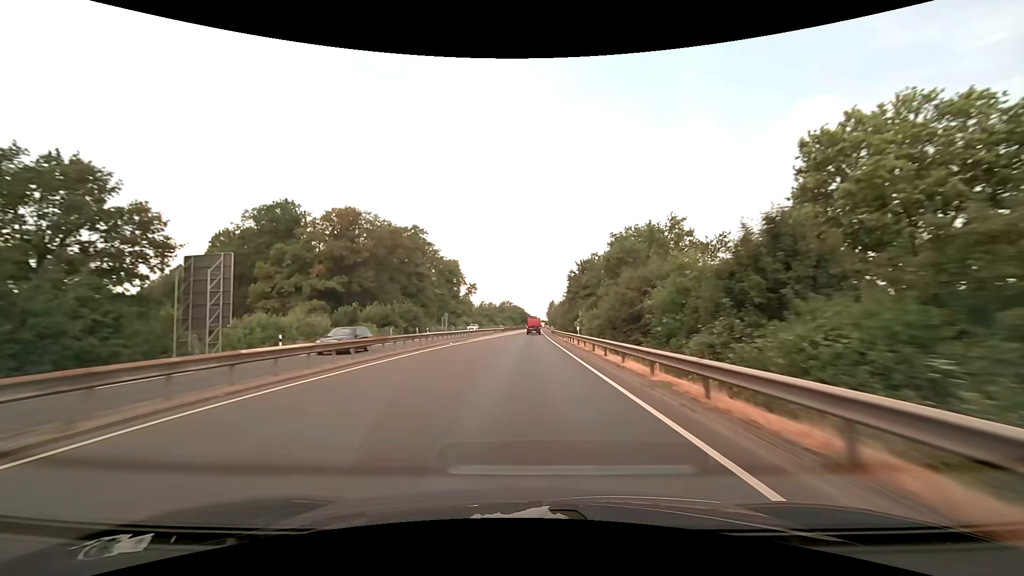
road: trunk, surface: asphalt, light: Day
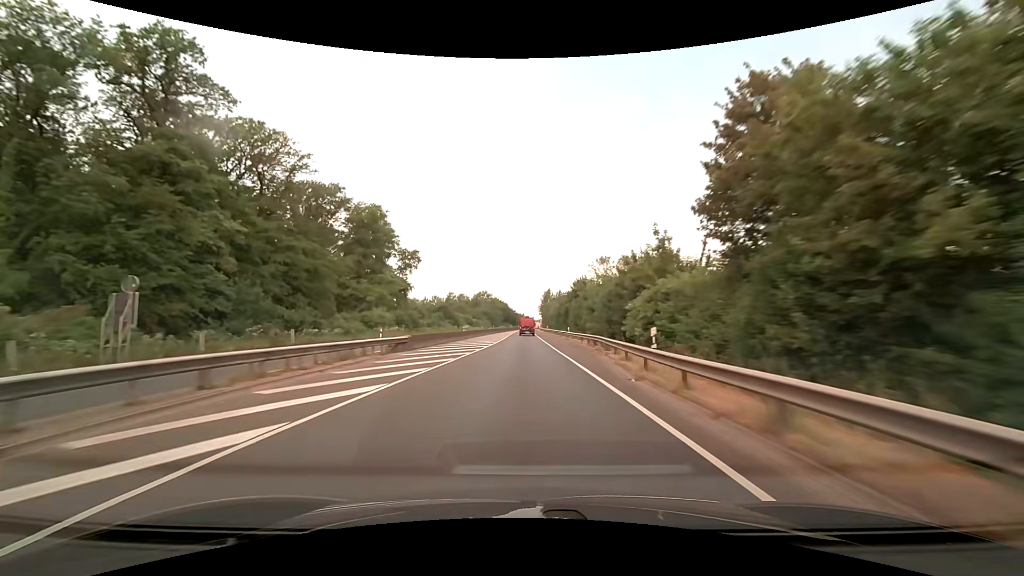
(+1.5, +79.1) m; +2°
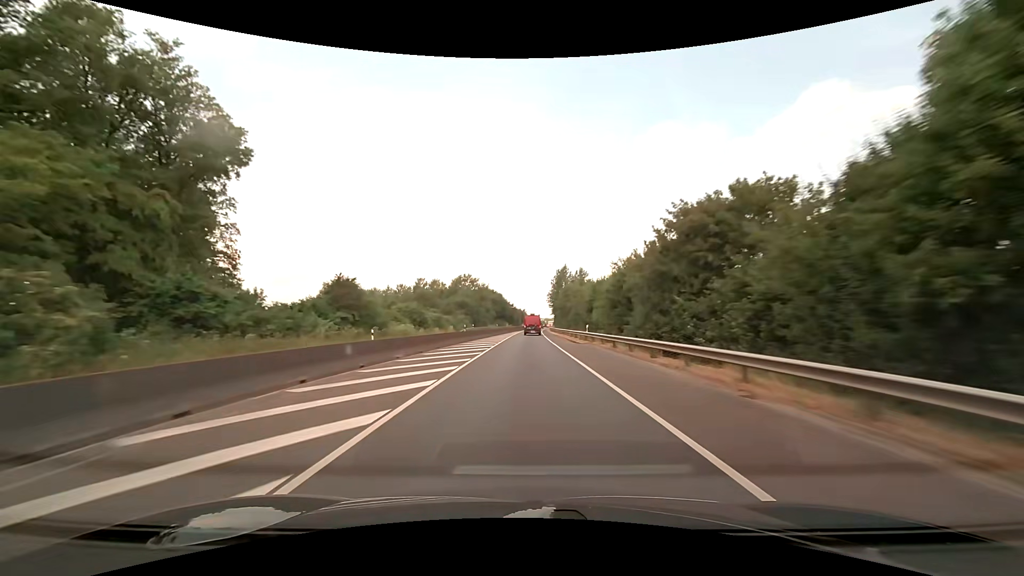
(+0.1, +63.3) m; 0°
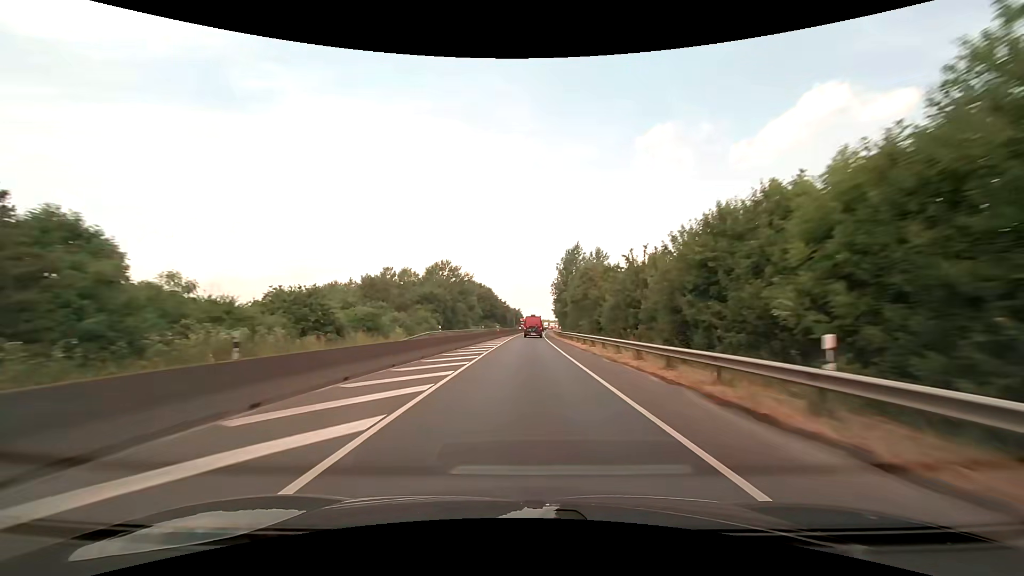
(+0.1, +31.4) m; 0°
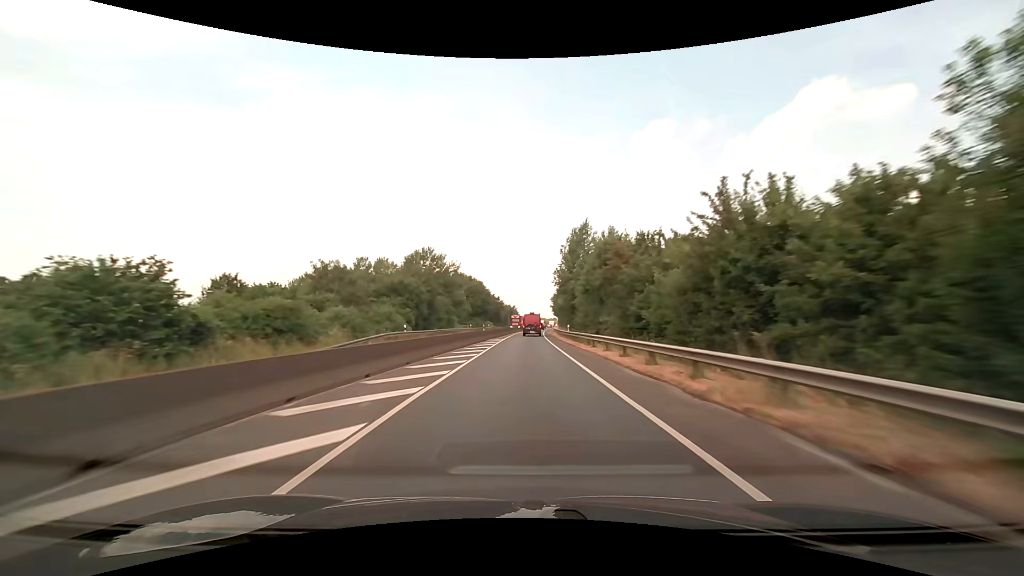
(+0.1, +15.5) m; +1°
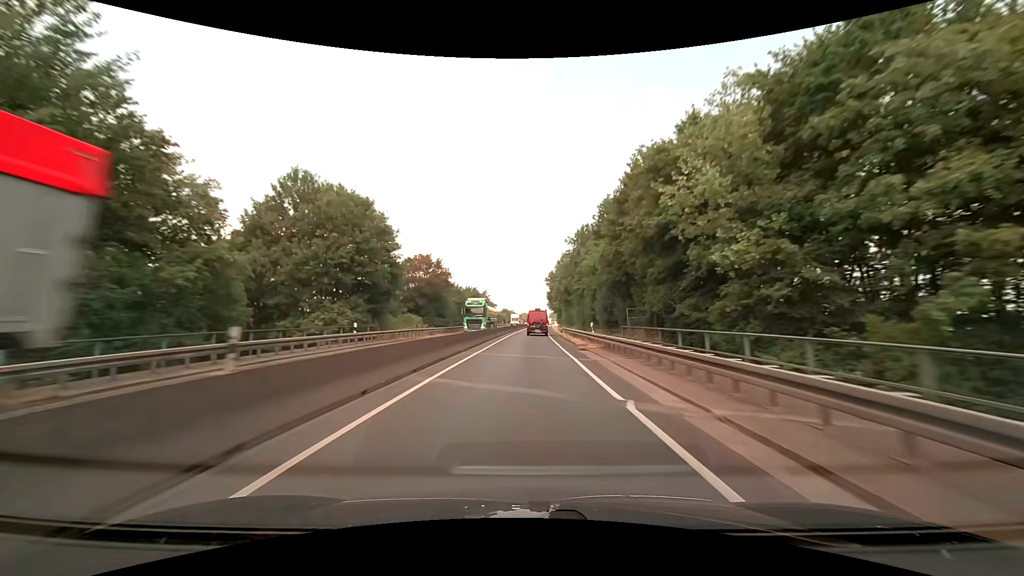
(+1.3, +75.6) m; +2°
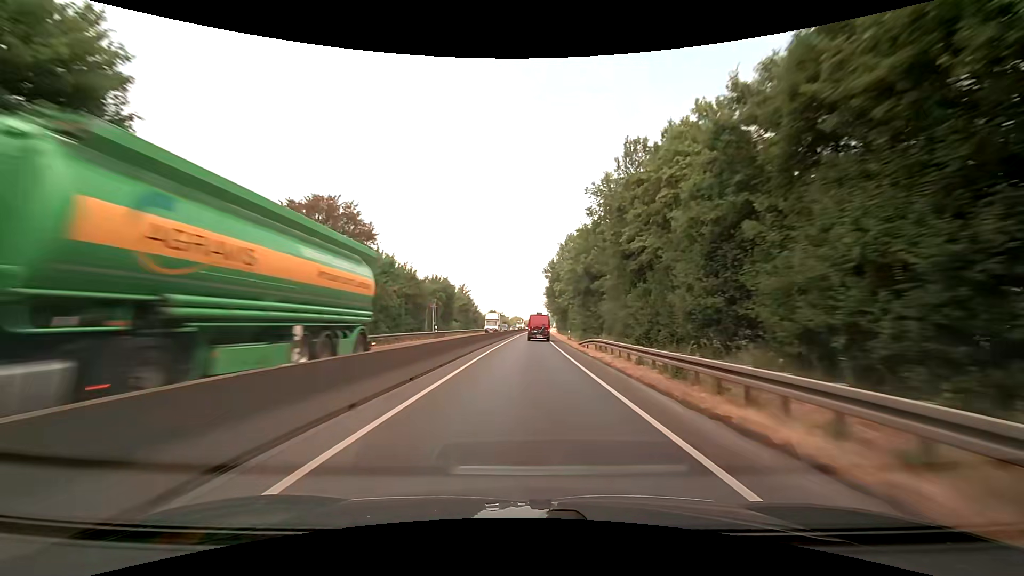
(+0.3, +29.3) m; +1°
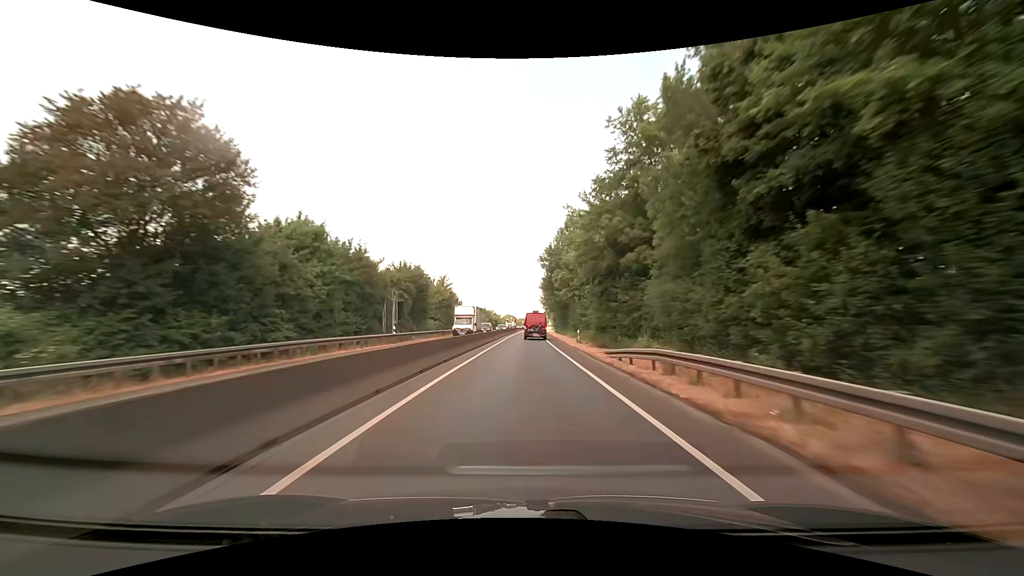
(+0.1, +14.4) m; +1°
(0, +10) (0, +20) (0, +30) (0, +40) (+1, +50) (+1, +60) (+1, +70) (+1, +80) (+1, +90) (+2, +100) m
